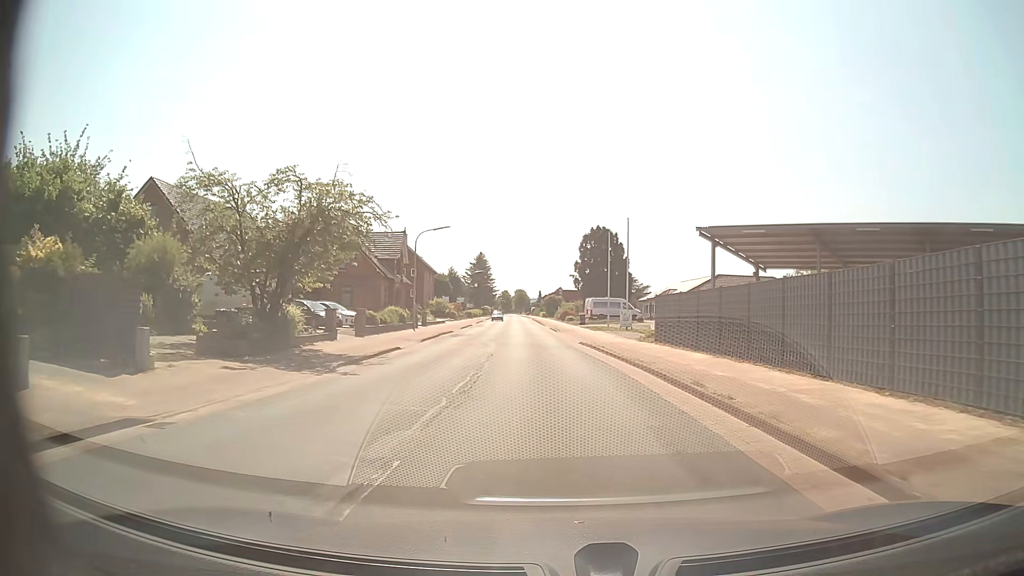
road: secondary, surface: asphalt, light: Day
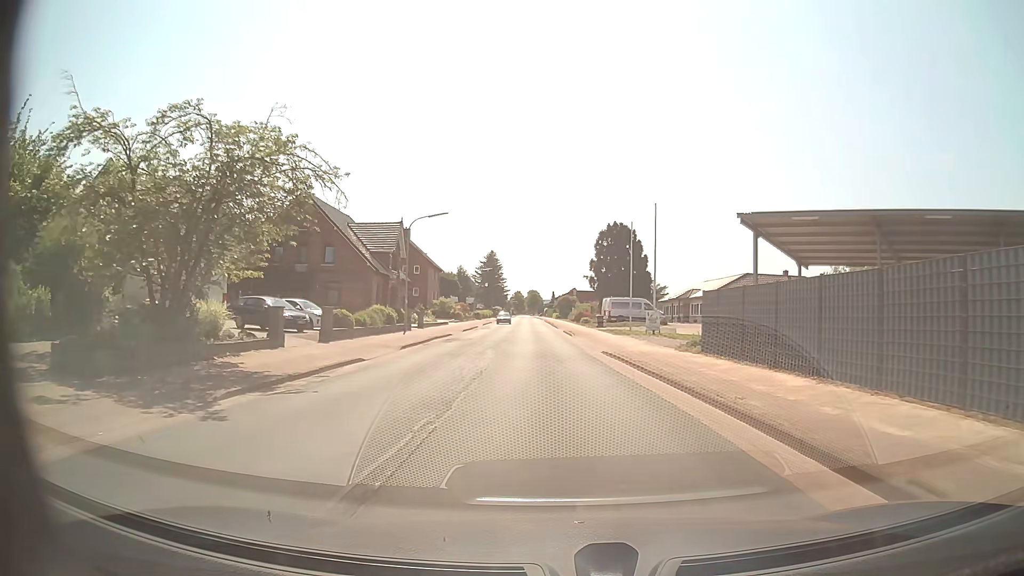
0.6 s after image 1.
(-0.1, +7.0) m; -1°
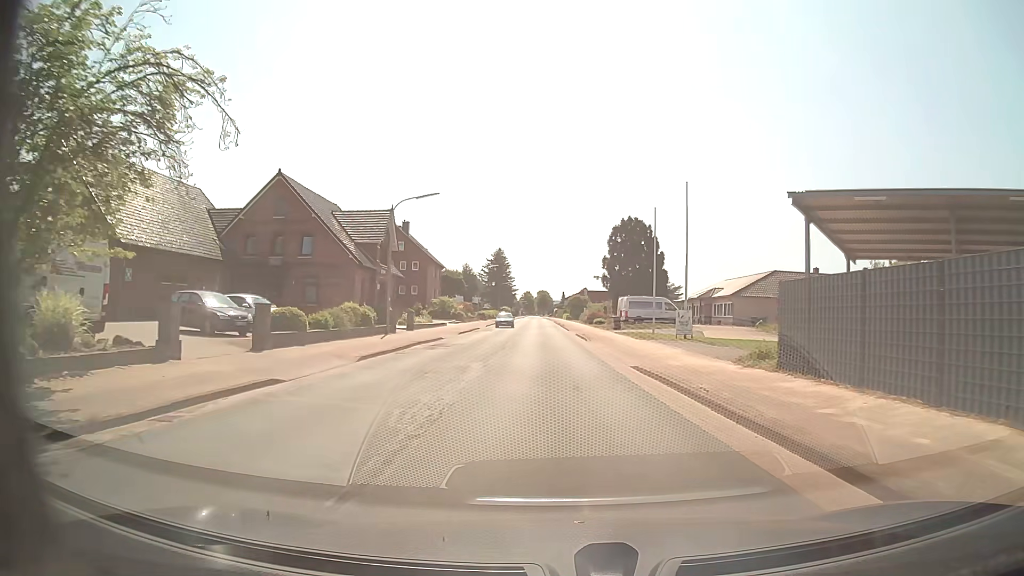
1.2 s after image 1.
(-0.1, +7.0) m; -1°
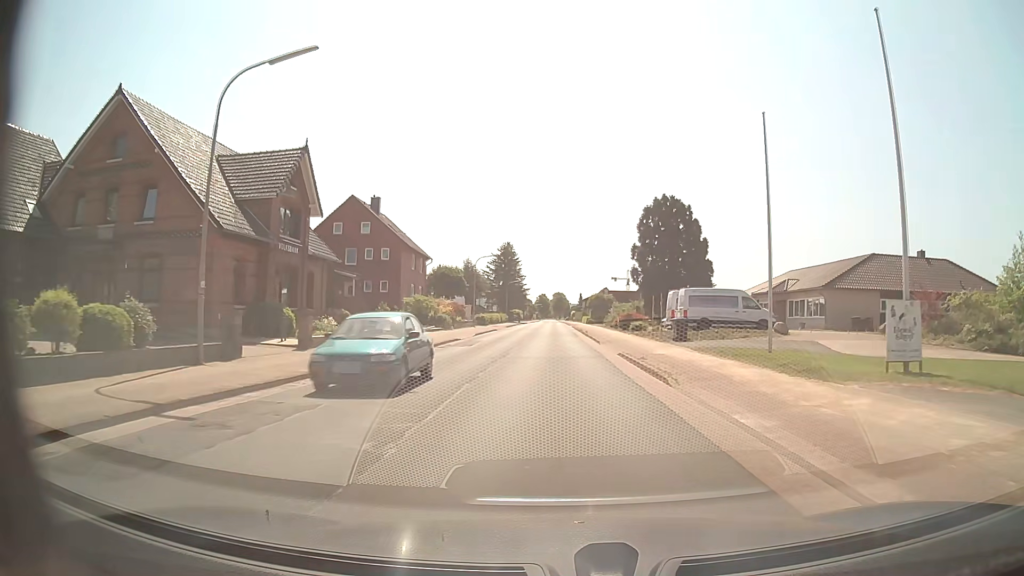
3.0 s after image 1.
(-0.3, +21.2) m; -1°
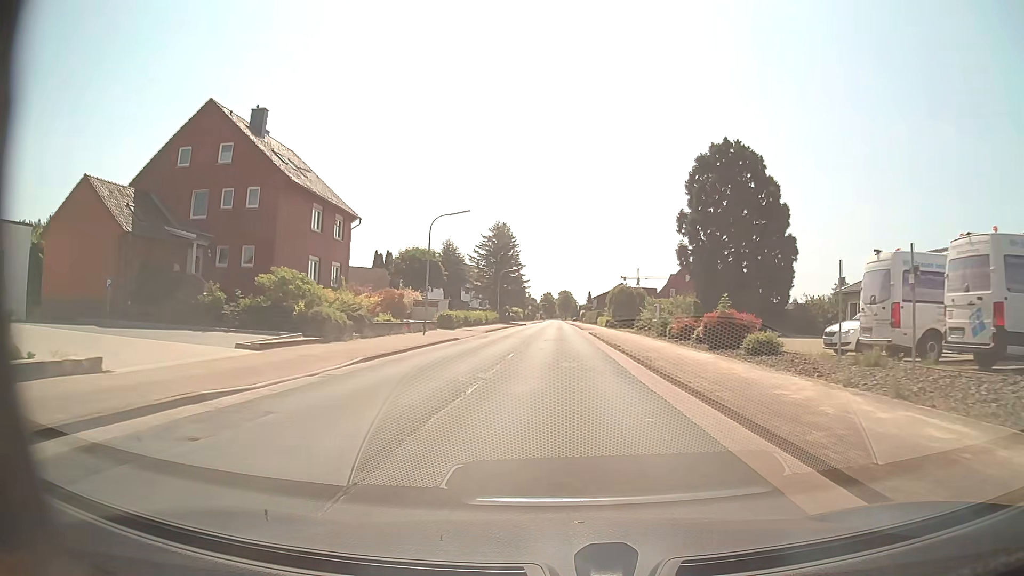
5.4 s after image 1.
(-0.3, +28.9) m; -1°
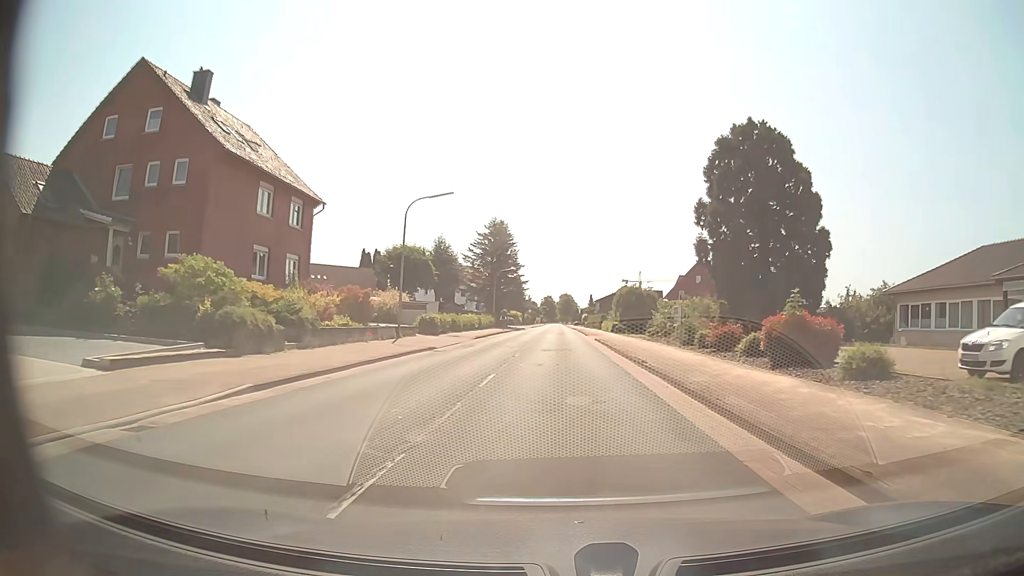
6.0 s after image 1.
(0.0, +7.3) m; 0°
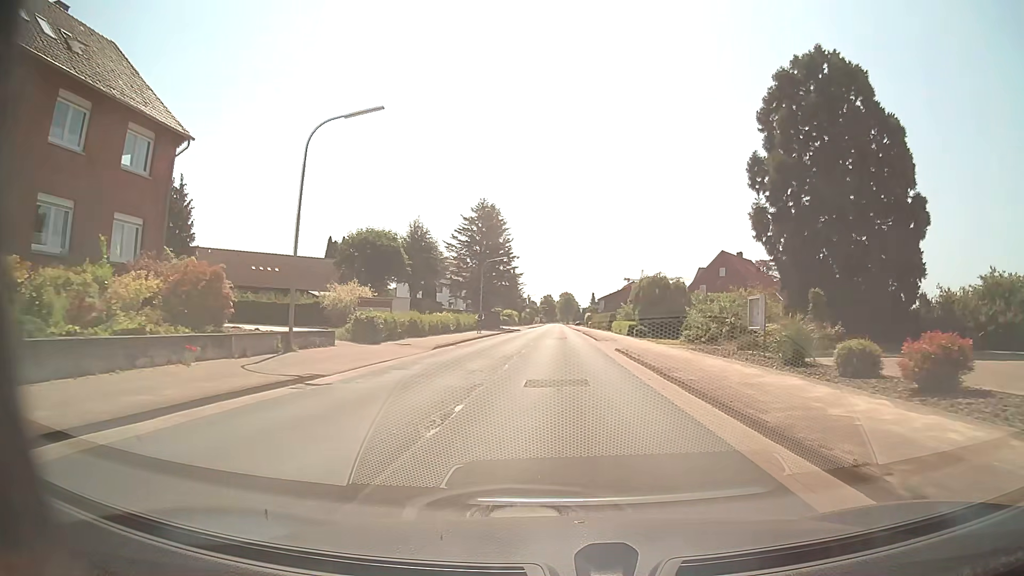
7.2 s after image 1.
(0.0, +14.7) m; 0°
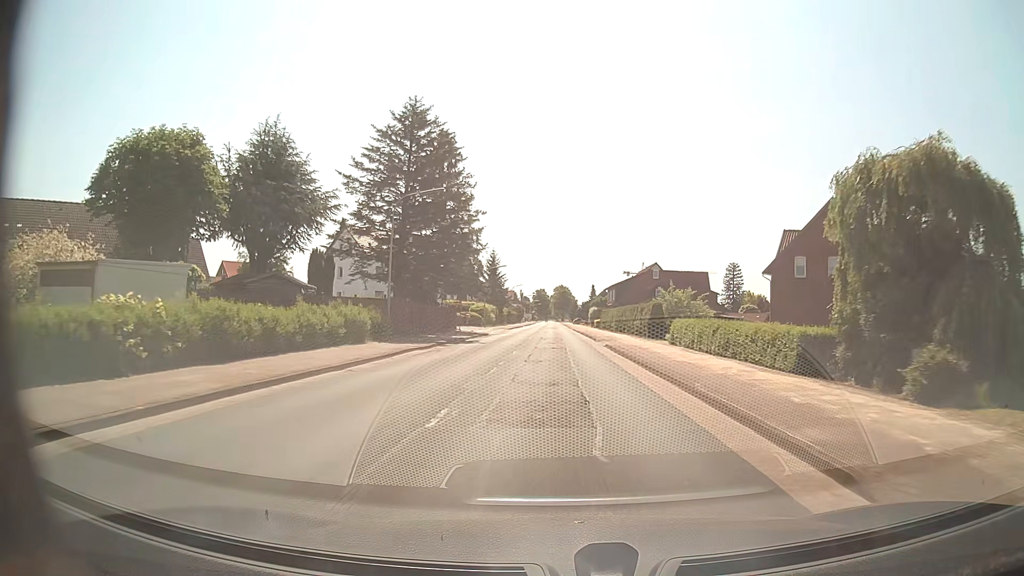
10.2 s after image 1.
(+0.4, +37.1) m; +1°
(0, +10) (0, +20) (0, +30) (0, +40) (0, +50) (0, +60) (0, +70) (0, +80) (0, +90) (-1, +100) m
